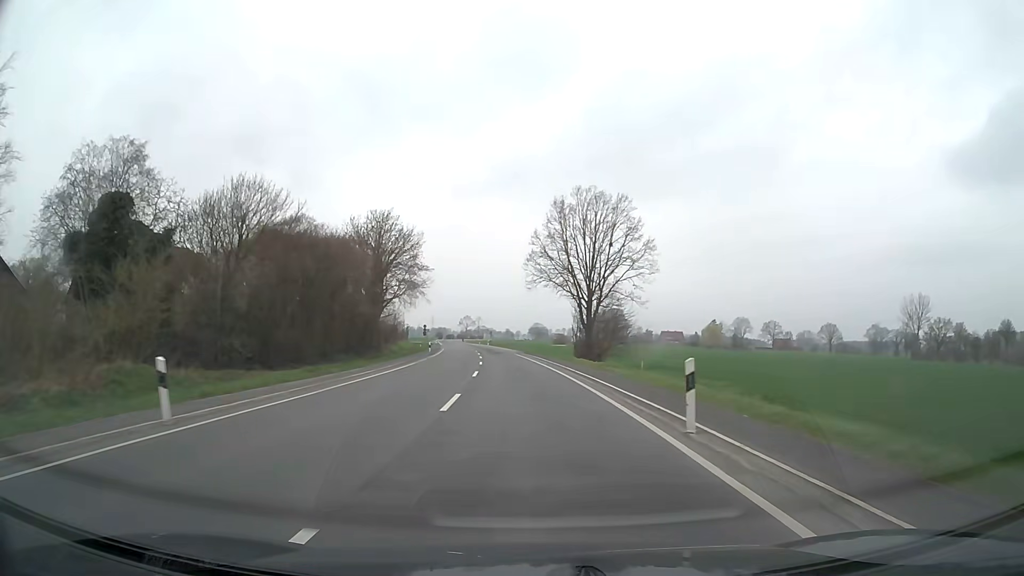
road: secondary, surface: asphalt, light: Day
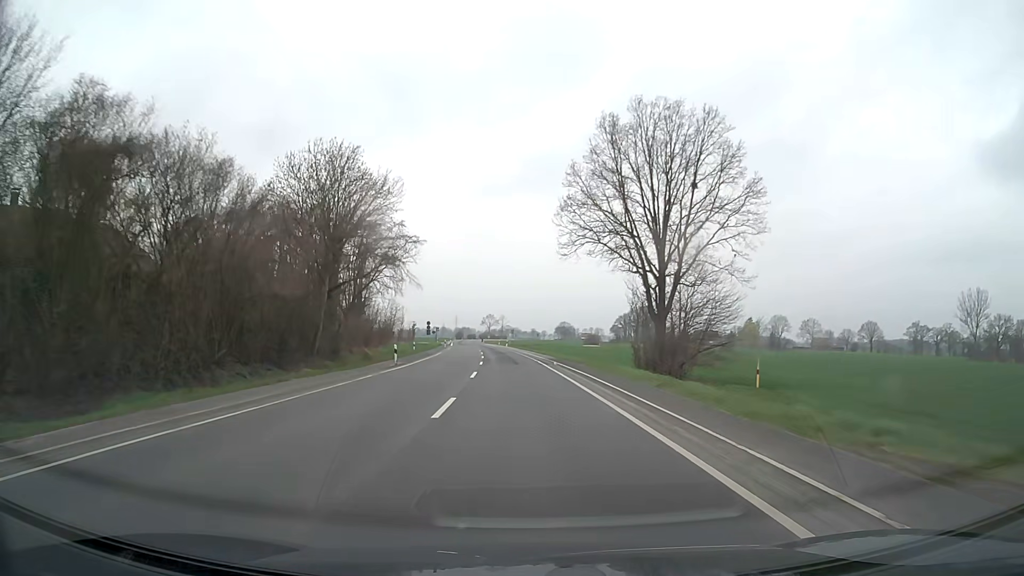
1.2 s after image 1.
(-0.4, +25.0) m; -2°
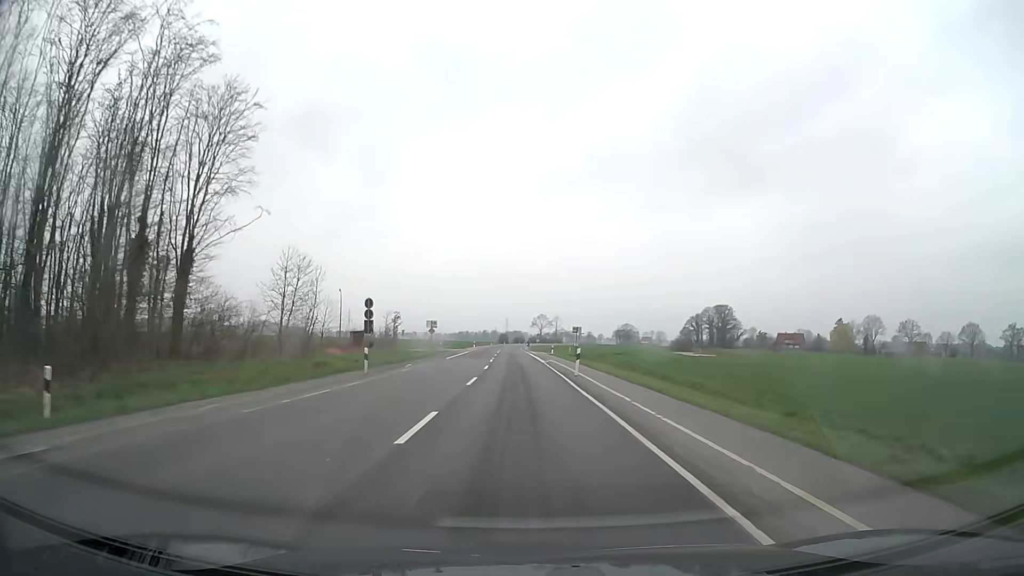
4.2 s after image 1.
(-2.5, +62.6) m; -5°
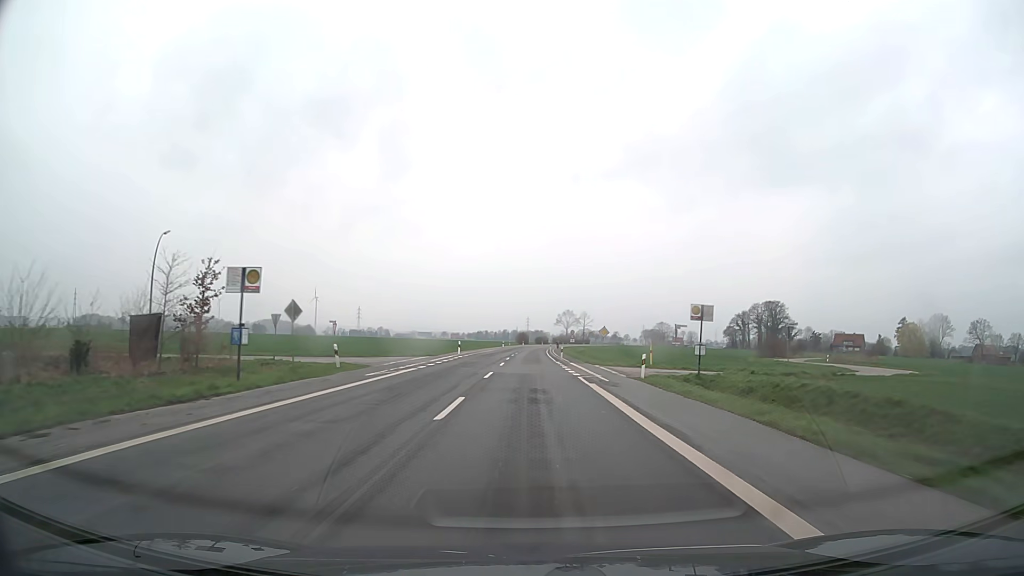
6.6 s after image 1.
(-0.9, +49.7) m; -2°
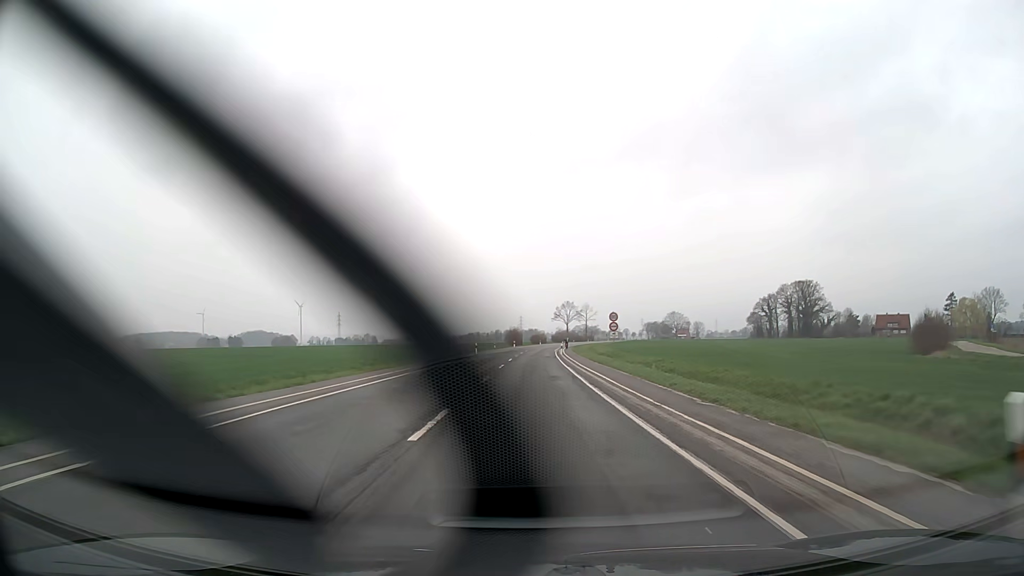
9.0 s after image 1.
(+0.2, +50.0) m; +1°
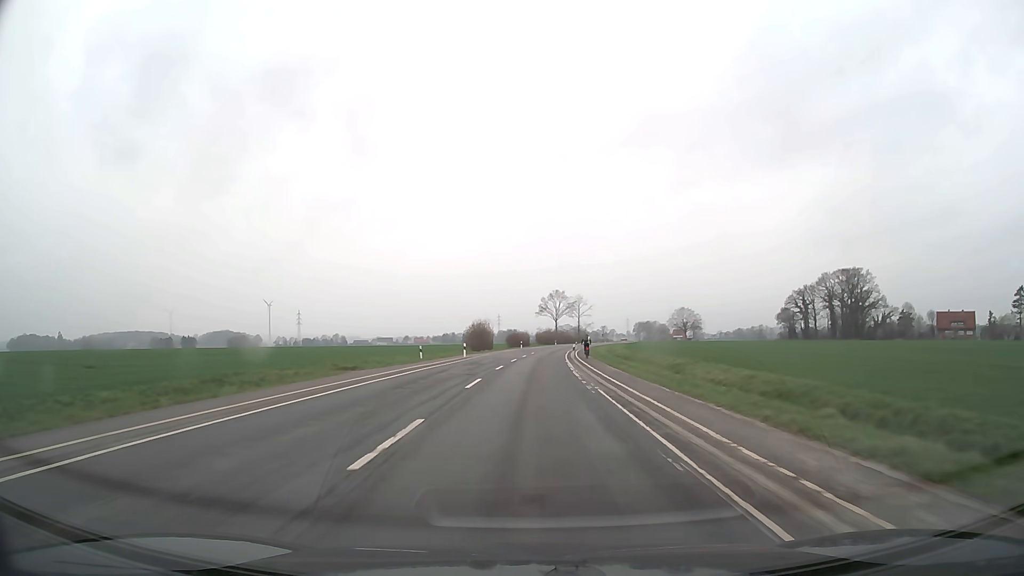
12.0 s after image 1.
(+0.8, +62.4) m; +2°
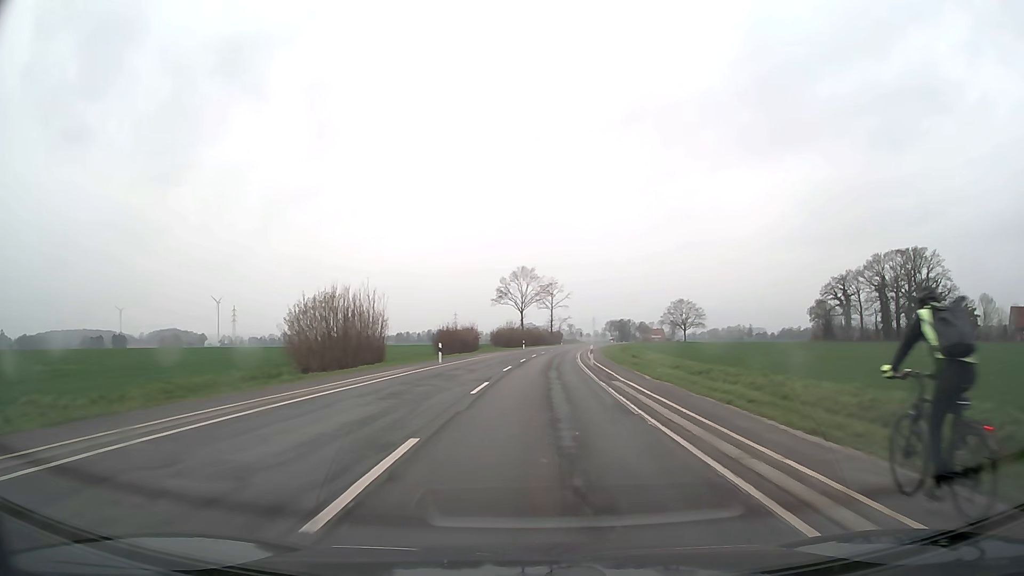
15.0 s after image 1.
(+1.5, +62.4) m; +3°
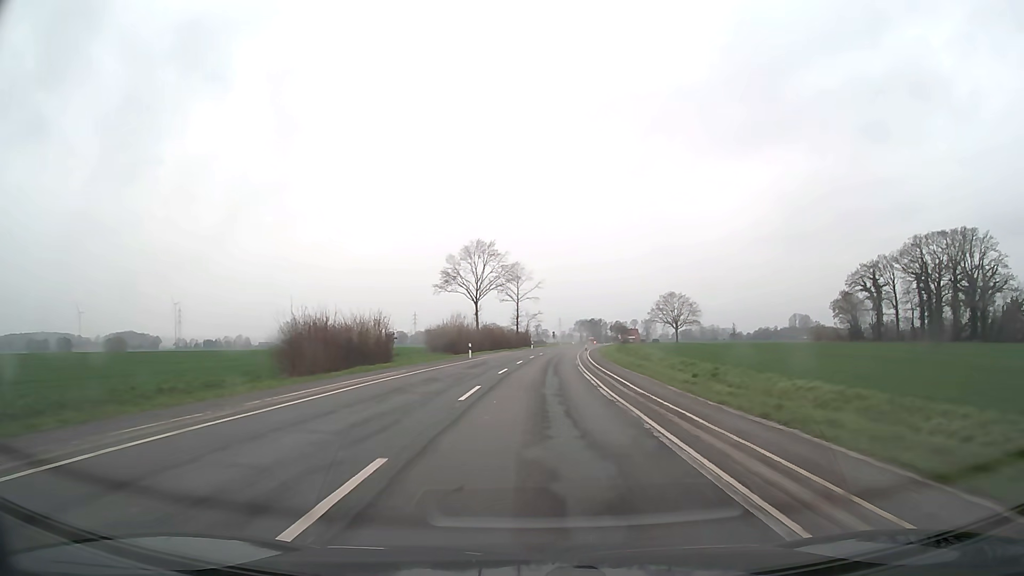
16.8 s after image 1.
(+1.0, +37.4) m; +3°
(0, +10) (0, +20) (+1, +30) (+1, +40) (+2, +50) (+3, +60) (+3, +70) (+4, +80) (+5, +90) (+7, +100) m
